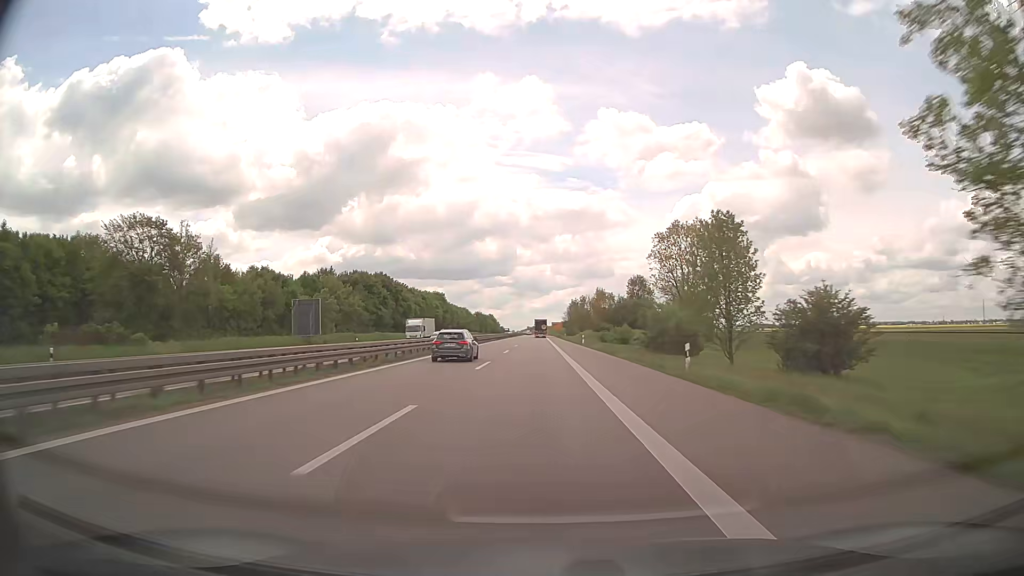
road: trunk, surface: asphalt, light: Day
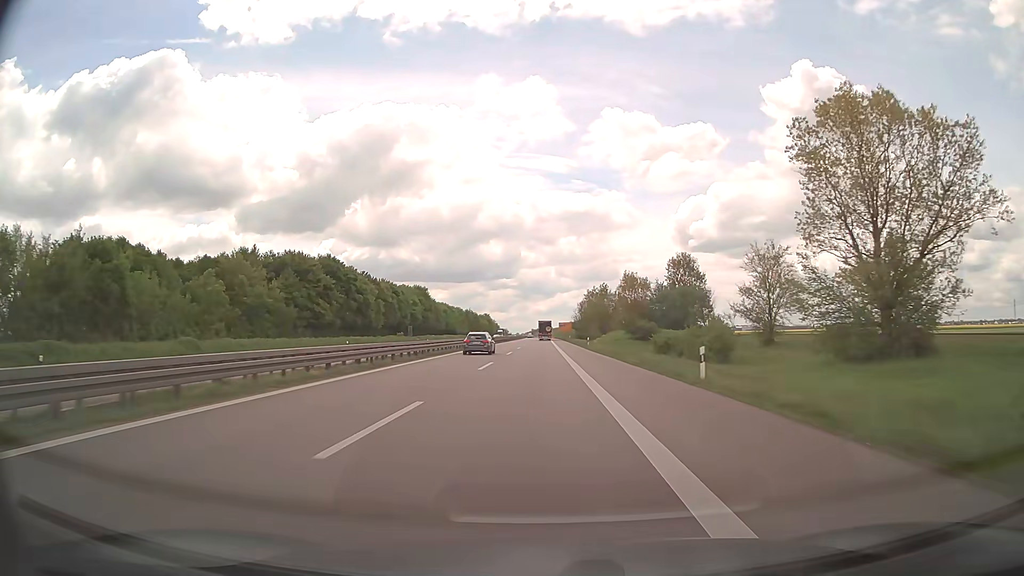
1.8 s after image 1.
(-0.1, +53.3) m; 0°
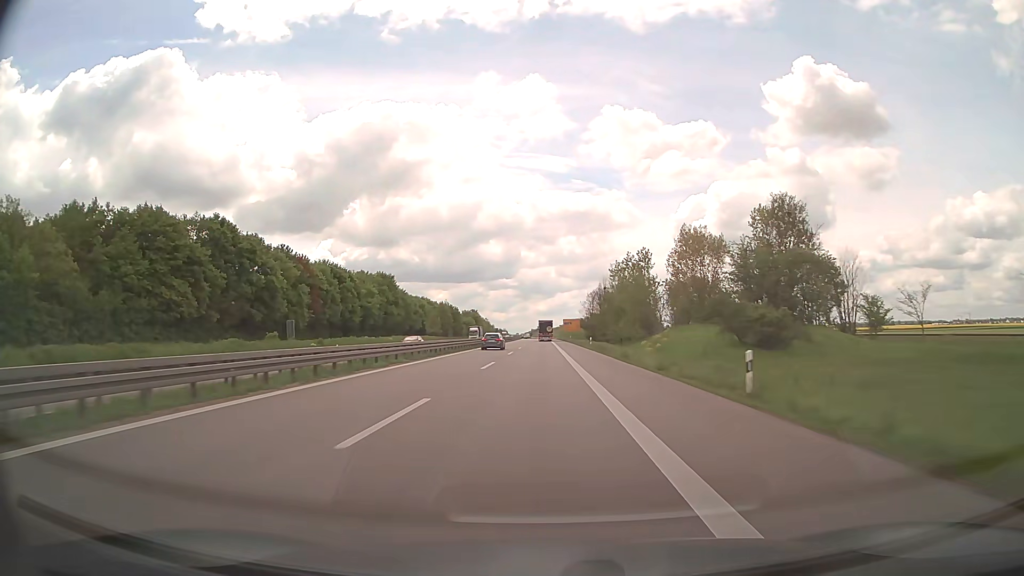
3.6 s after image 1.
(0.0, +53.5) m; 0°
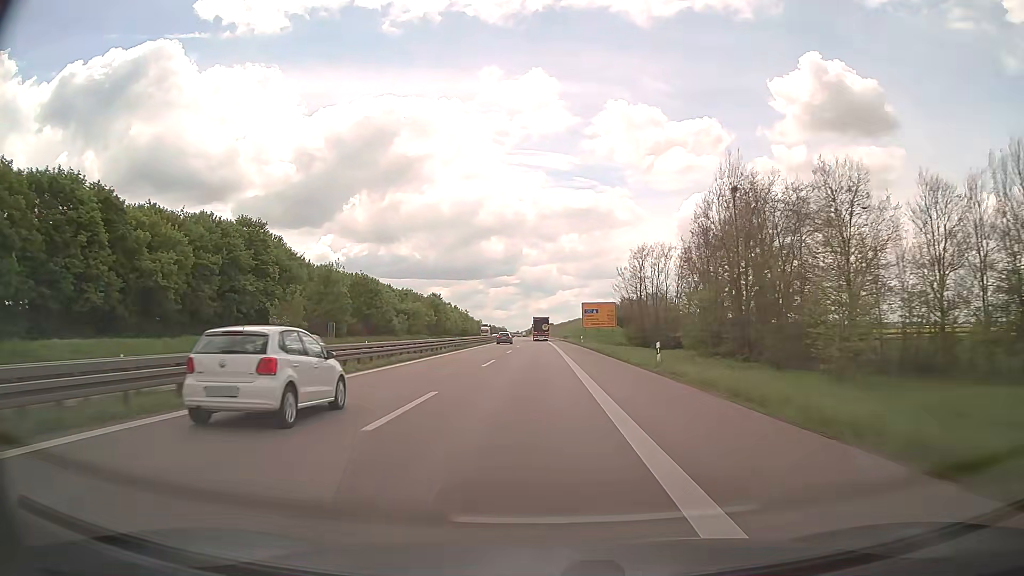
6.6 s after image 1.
(+0.1, +88.6) m; 0°
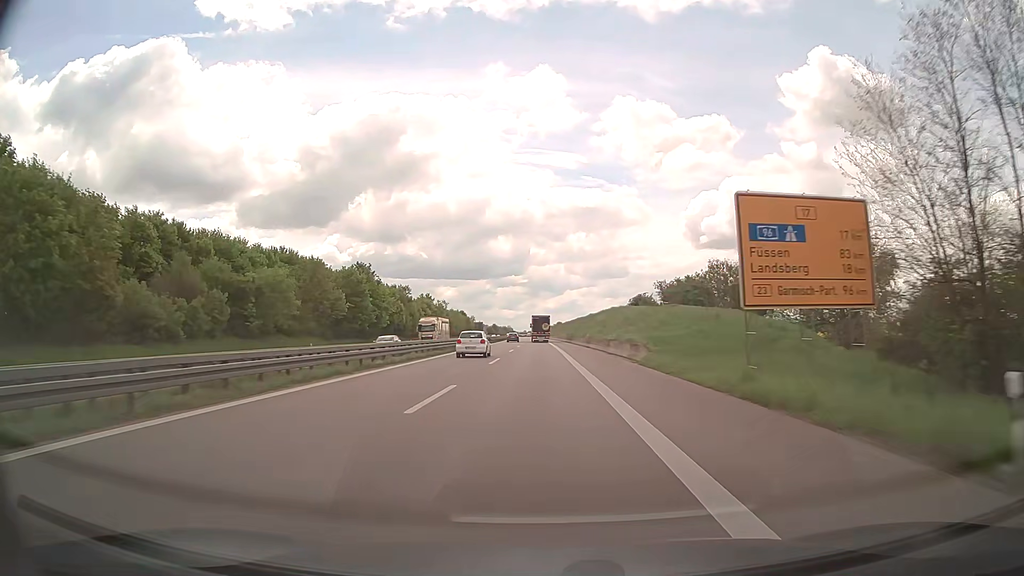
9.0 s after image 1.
(-0.3, +70.2) m; -1°
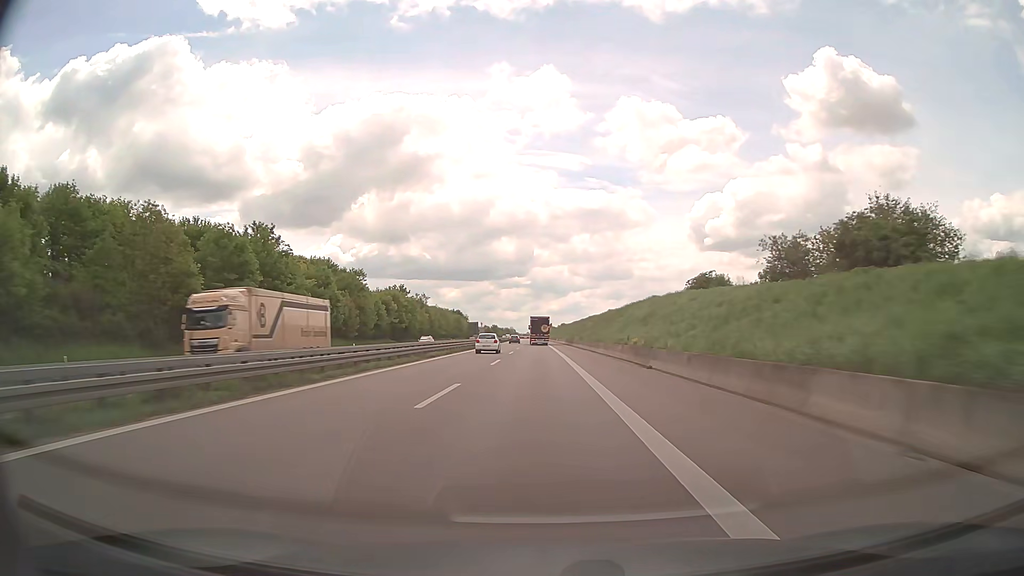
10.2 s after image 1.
(-0.1, +35.1) m; 0°
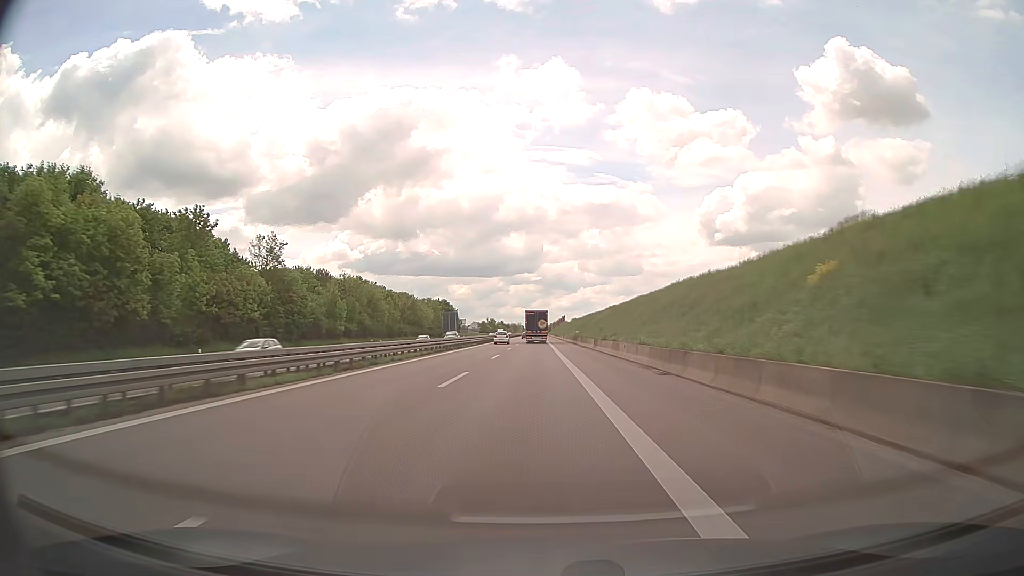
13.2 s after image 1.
(-0.4, +85.7) m; -1°
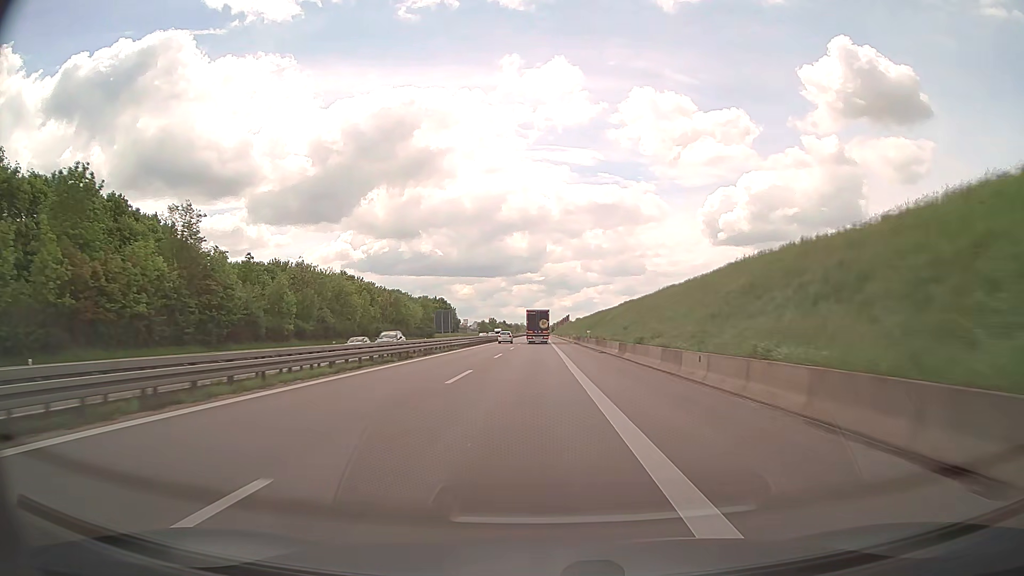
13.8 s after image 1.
(0.0, +16.7) m; 0°
(0, +10) (0, +20) (0, +30) (0, +40) (0, +50) (0, +60) (0, +70) (-1, +80) (-1, +90) (-1, +100) m
